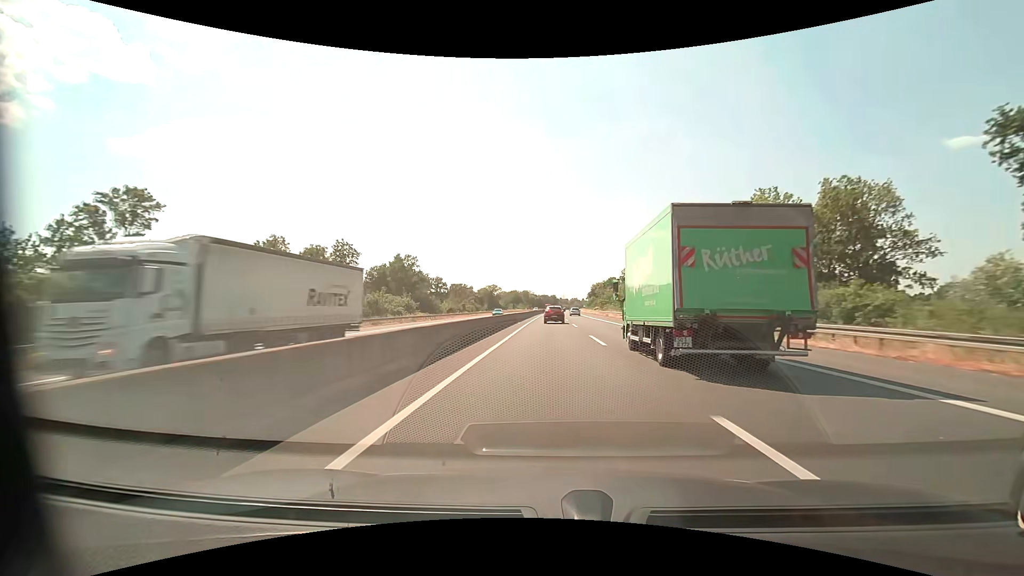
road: motorway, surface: asphalt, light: Day
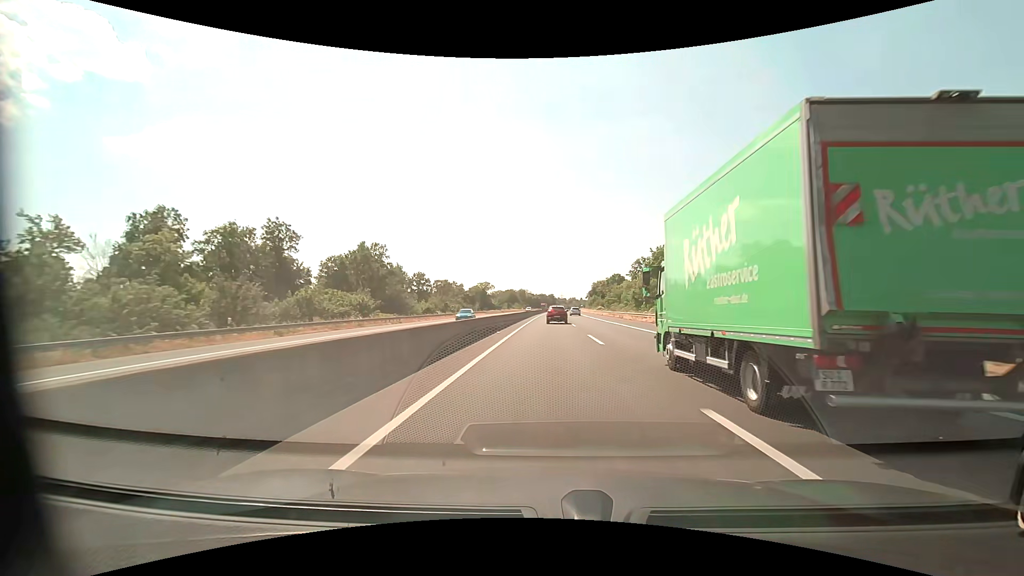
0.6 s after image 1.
(0.0, +17.7) m; 0°
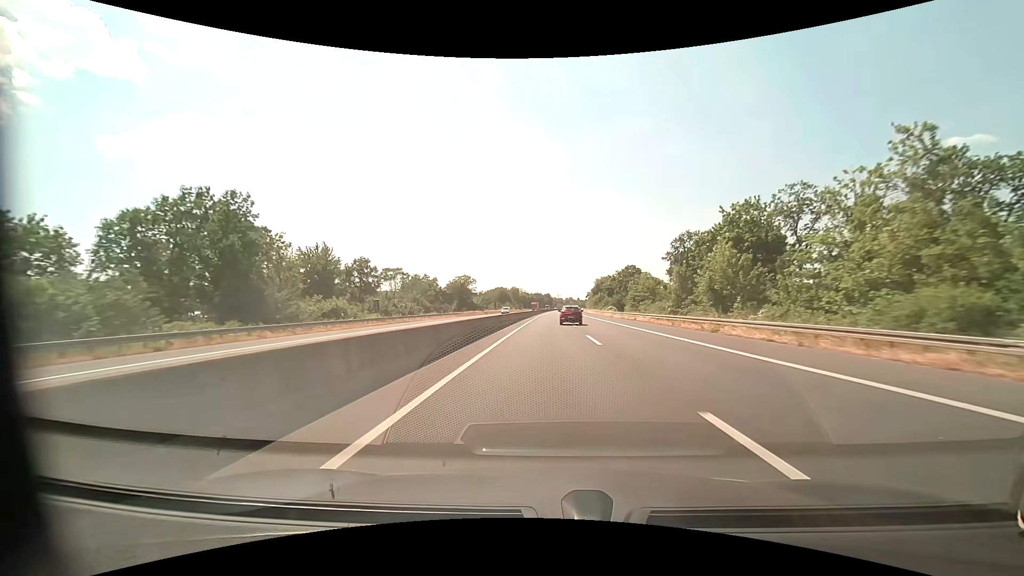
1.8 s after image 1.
(+0.1, +36.3) m; 0°
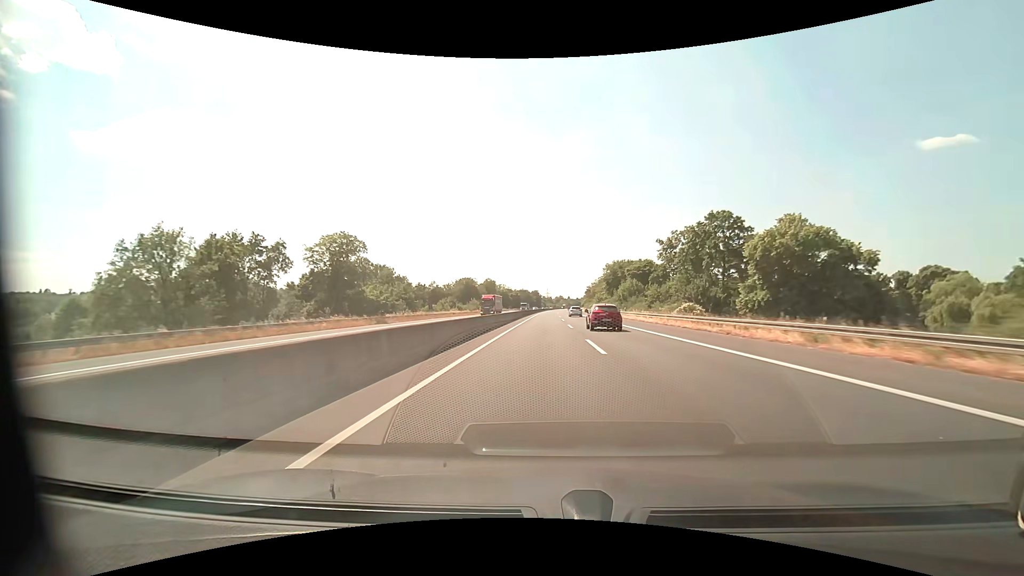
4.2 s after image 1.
(+1.0, +76.6) m; +1°
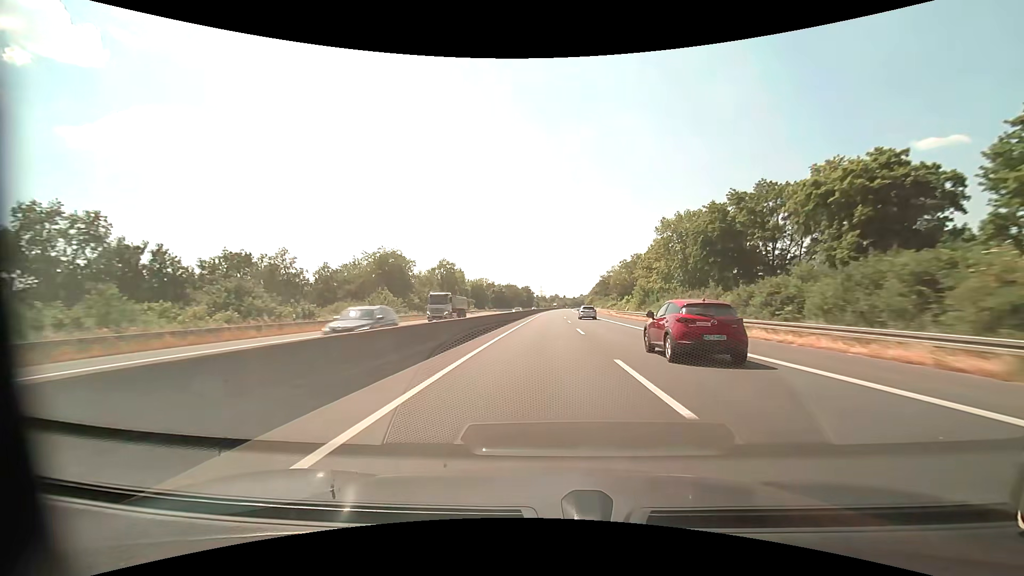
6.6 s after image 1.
(+0.3, +80.3) m; +1°
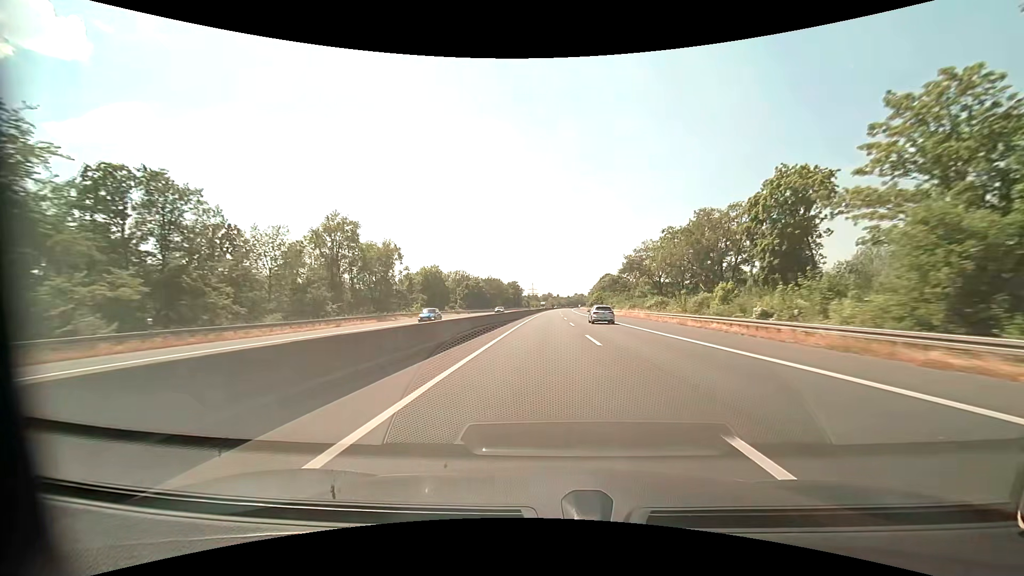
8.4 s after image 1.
(+0.5, +61.1) m; +1°
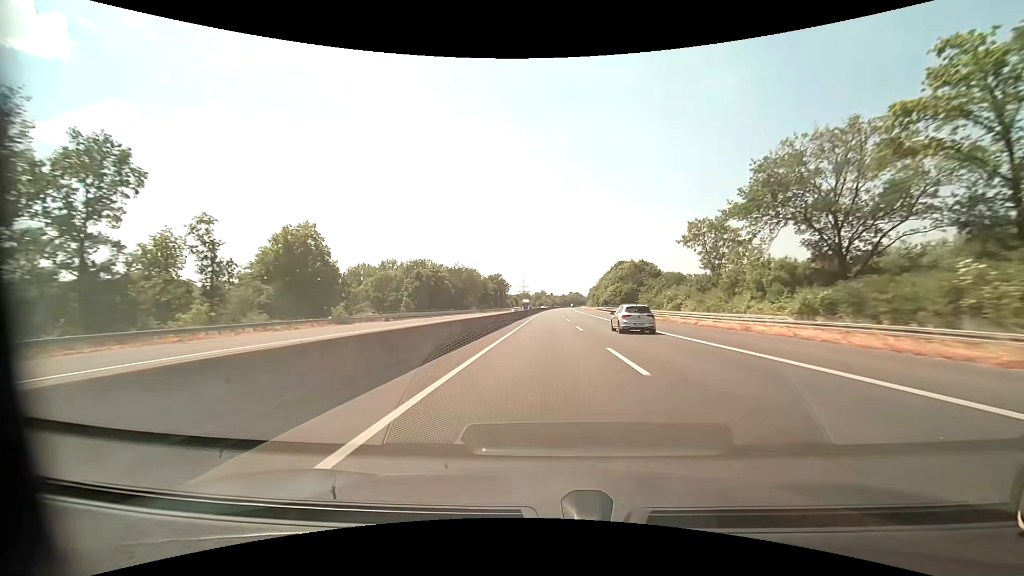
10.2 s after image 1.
(+0.4, +61.5) m; +1°
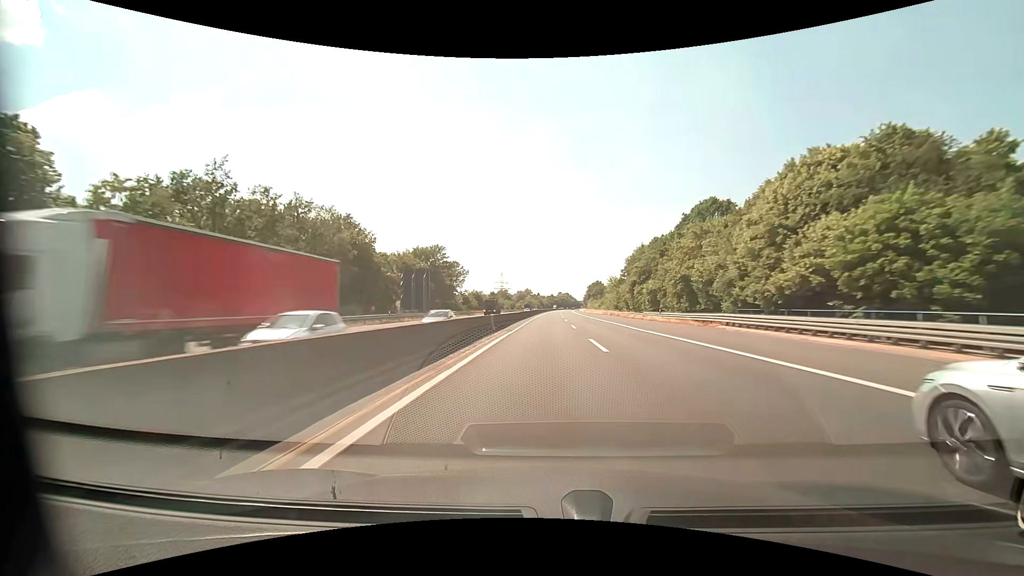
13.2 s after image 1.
(+1.2, +103.0) m; +2°
(0, +10) (0, +20) (0, +30) (0, +40) (0, +50) (0, +60) (0, +70) (0, +80) (+1, +90) (+1, +100) m
